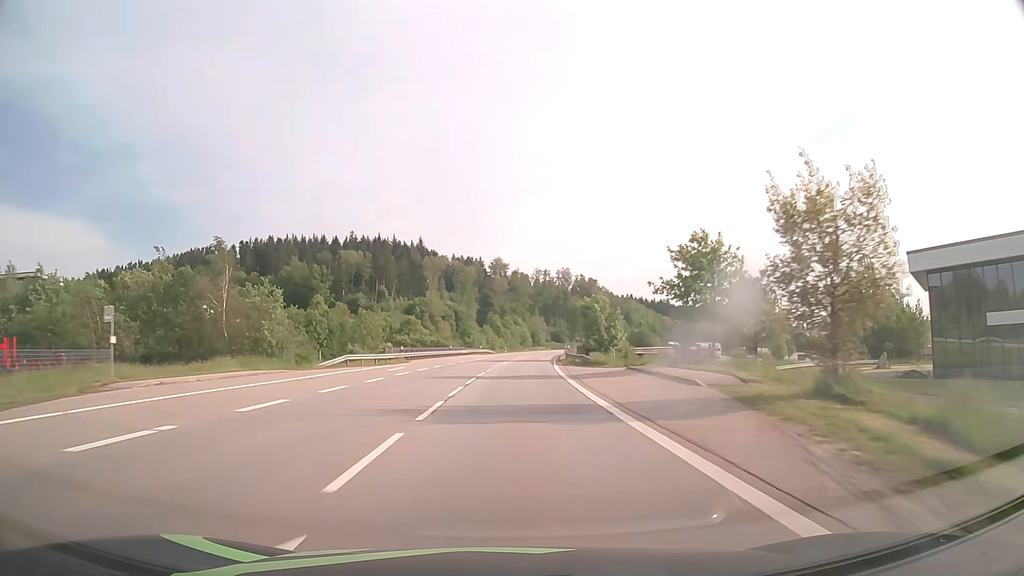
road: primary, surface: asphalt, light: Day
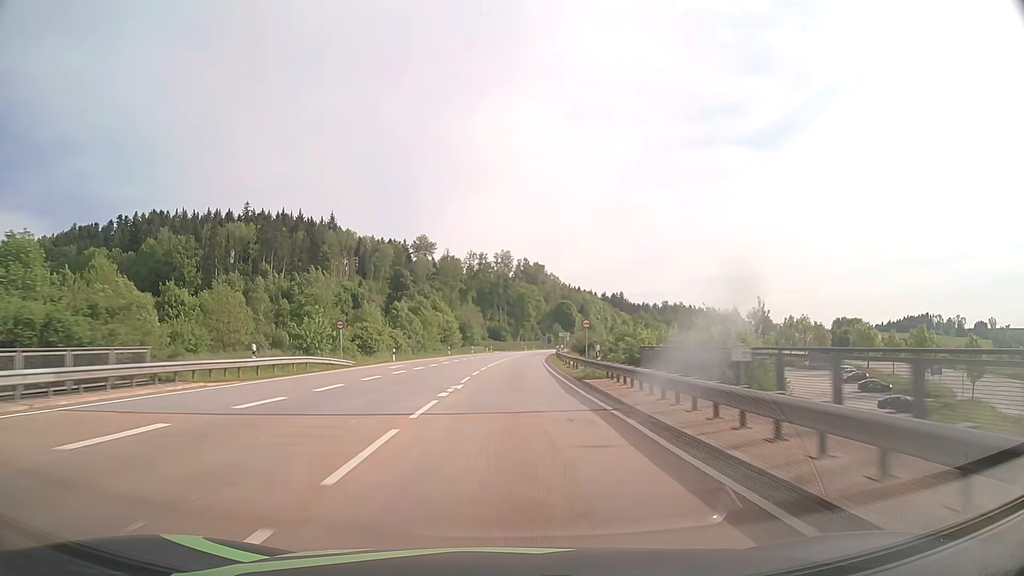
(+3.4, +77.8) m; +6°
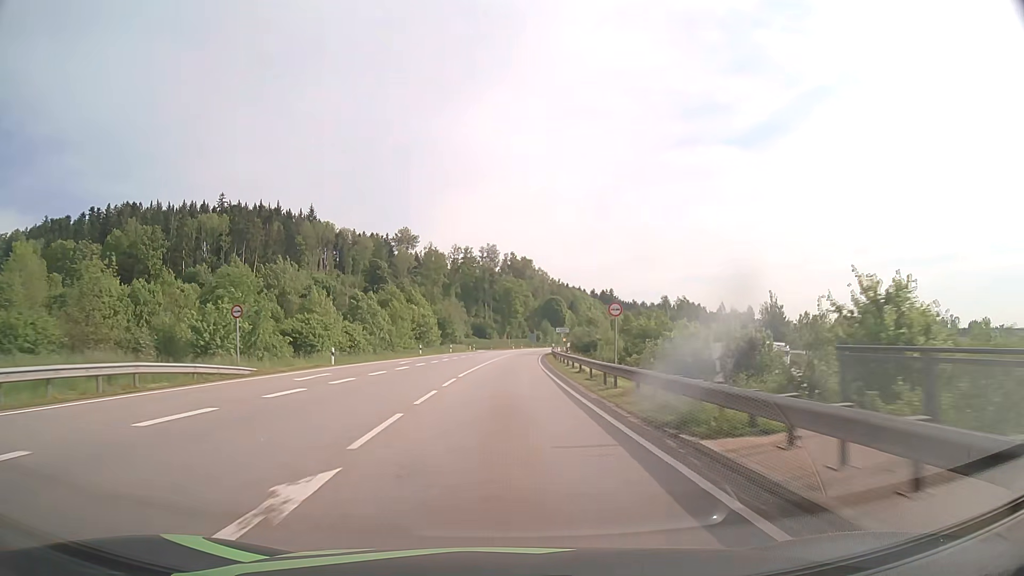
(+0.2, +15.6) m; +1°
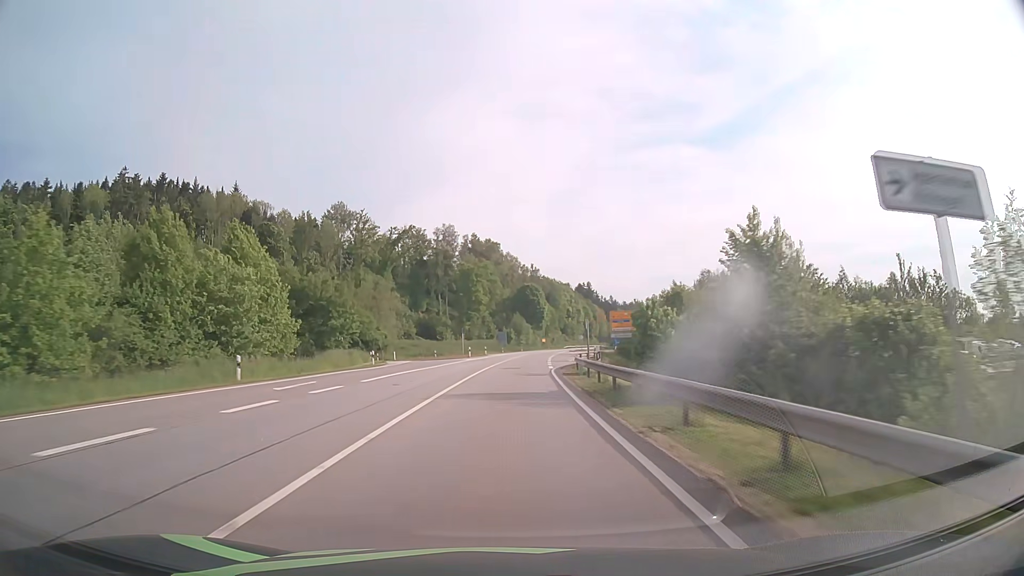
(+1.7, +62.7) m; +3°
(0, +10) (0, +20) (0, +30) (+1, +40) (+1, +50) (+2, +60) (+3, +70) (+4, +80) (+5, +90) (+6, +100) m
